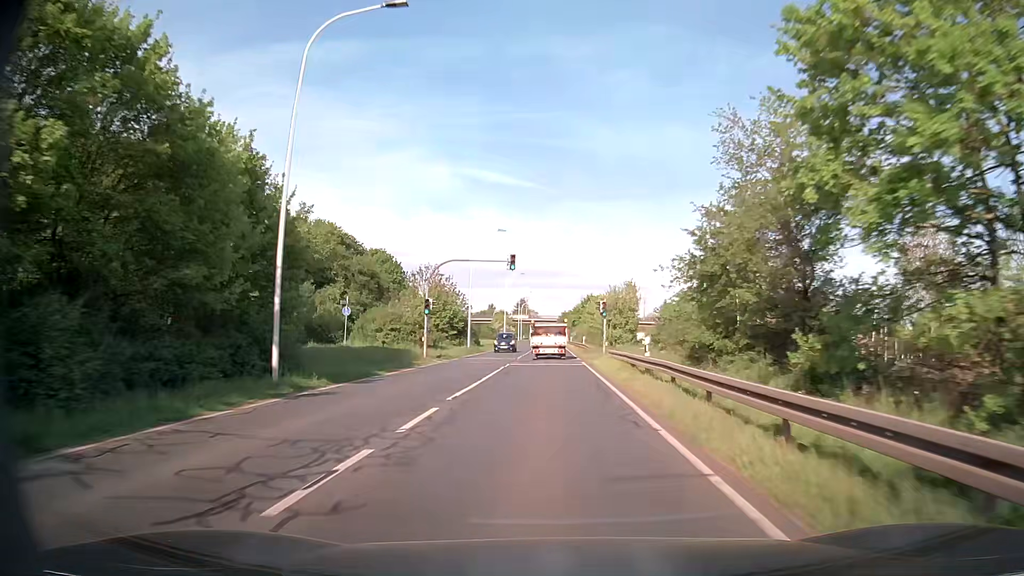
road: secondary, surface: asphalt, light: Day
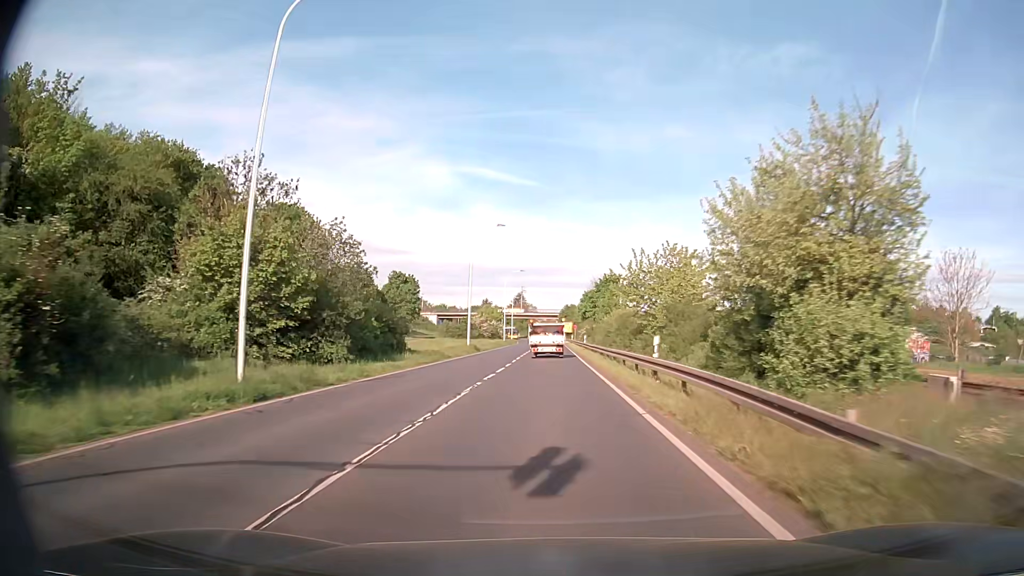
(0.0, +40.8) m; 0°
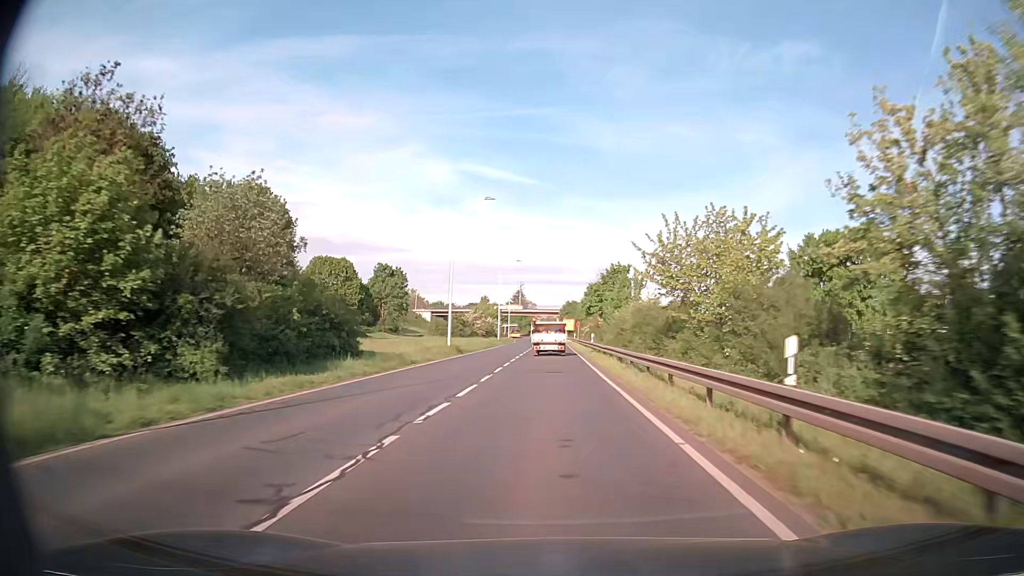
(0.0, +10.4) m; 0°
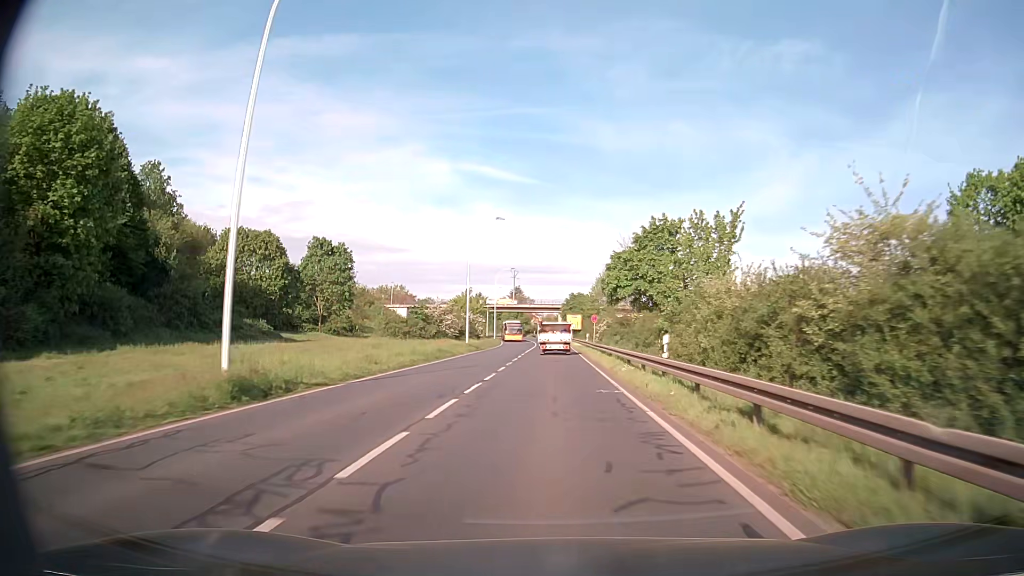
(+0.1, +30.6) m; 0°
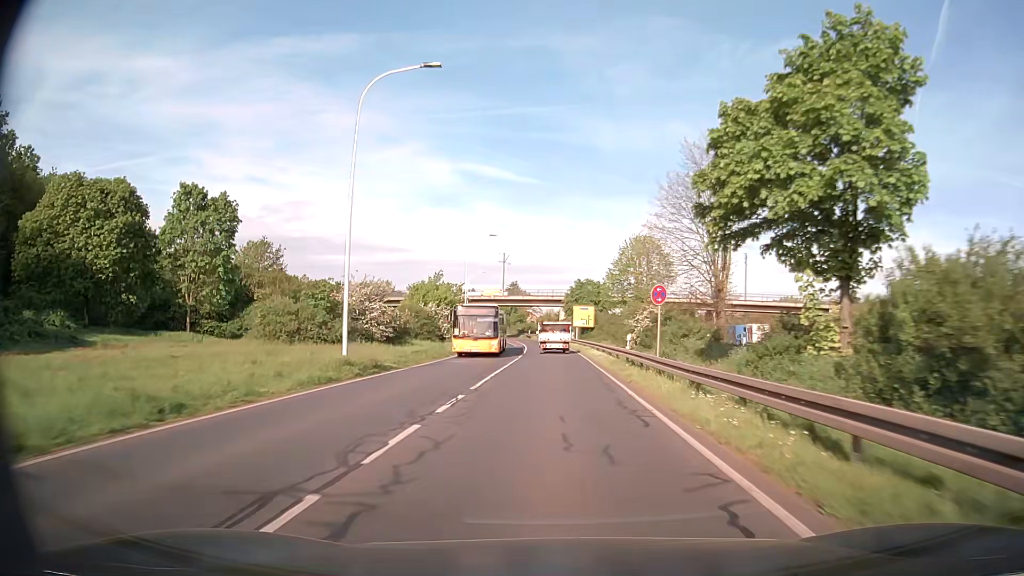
(-0.1, +31.1) m; 0°
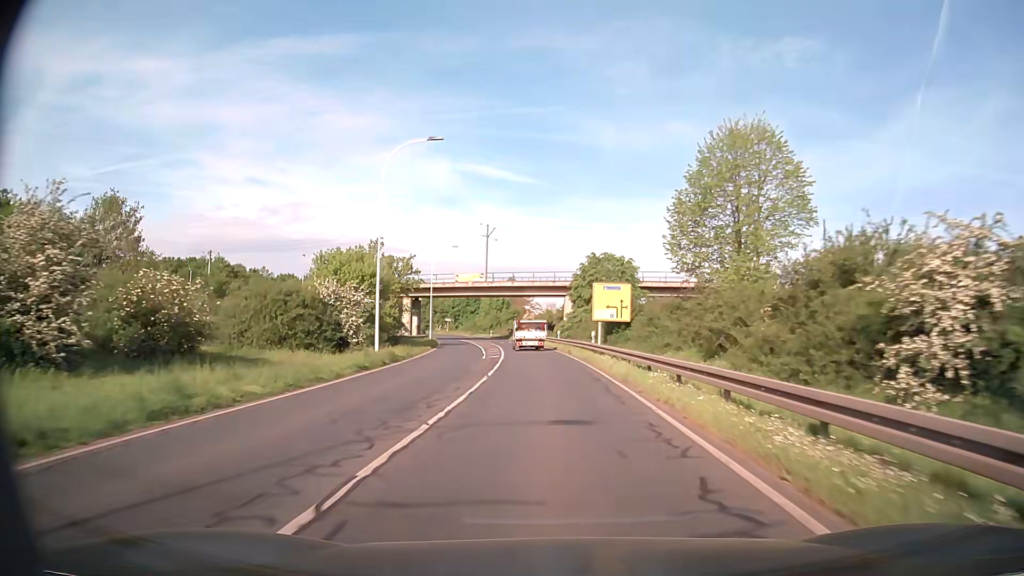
(0.0, +31.1) m; 0°
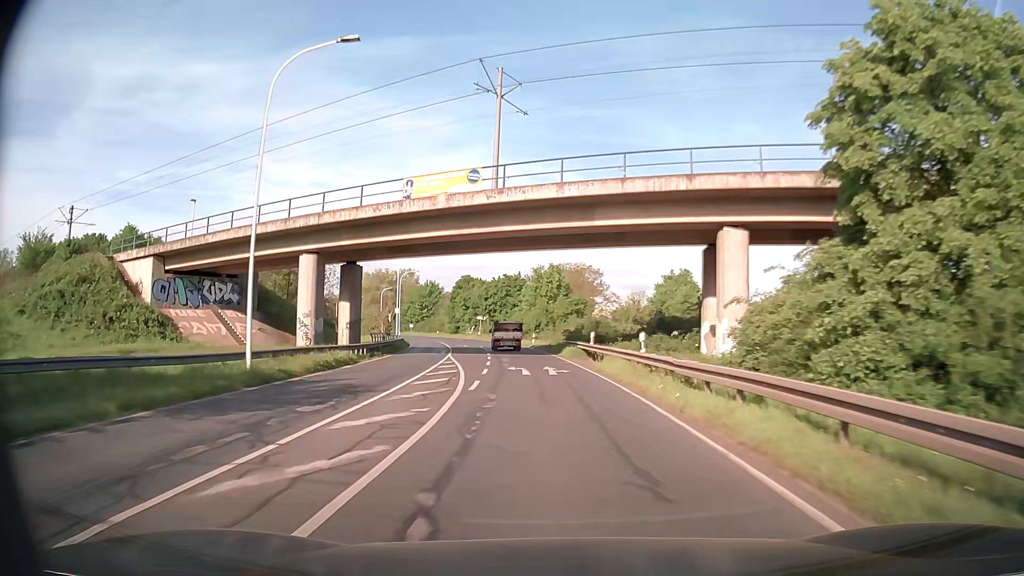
(-2.2, +51.9) m; -6°
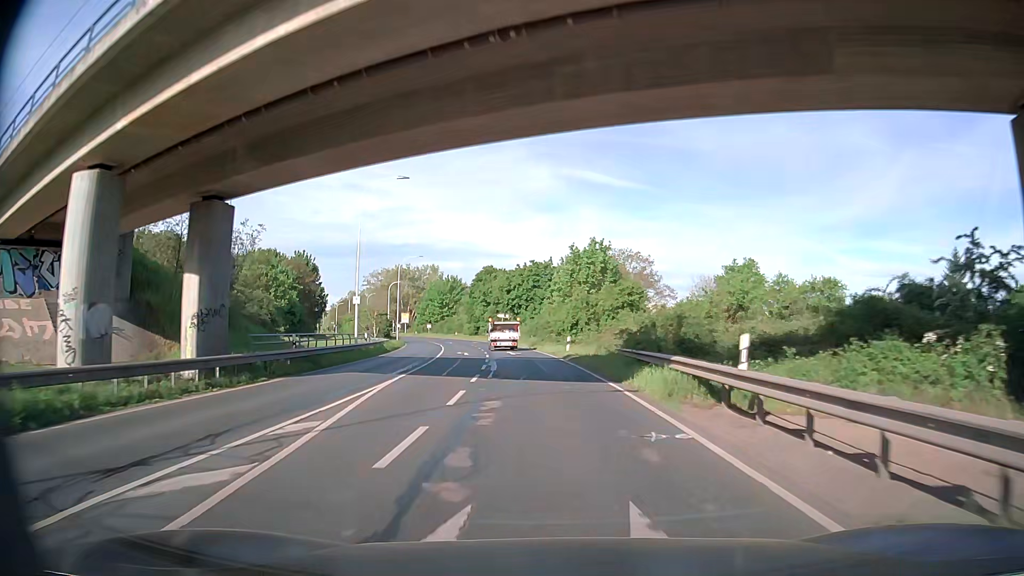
(-0.6, +20.6) m; -3°
(0, +10) (0, +20) (-1, +30) (-2, +40) (-3, +50) (-5, +60) (-6, +70) (-8, +79) (-11, +89) (-13, +99) m
